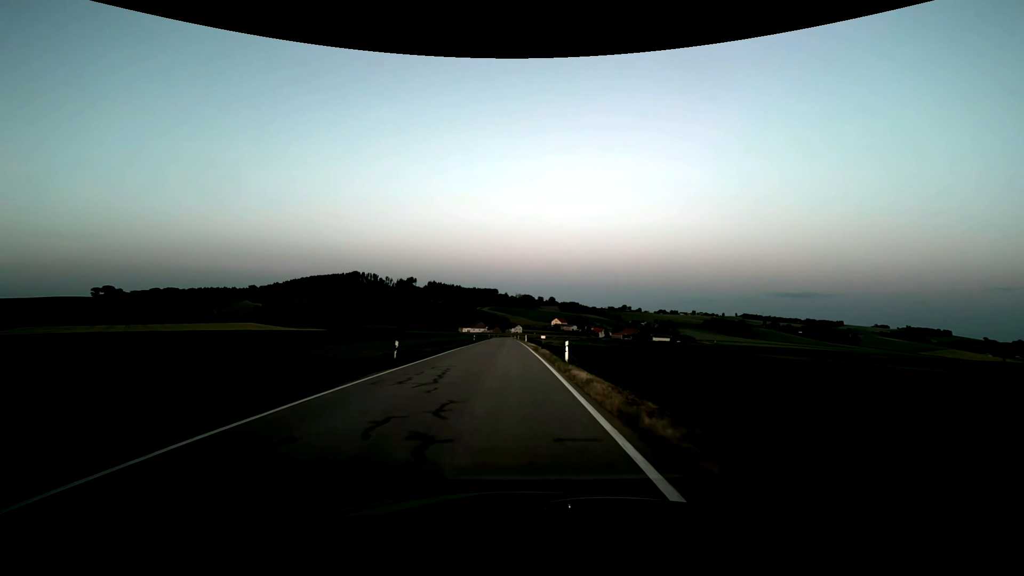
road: tertiary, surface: asphalt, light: Dusk
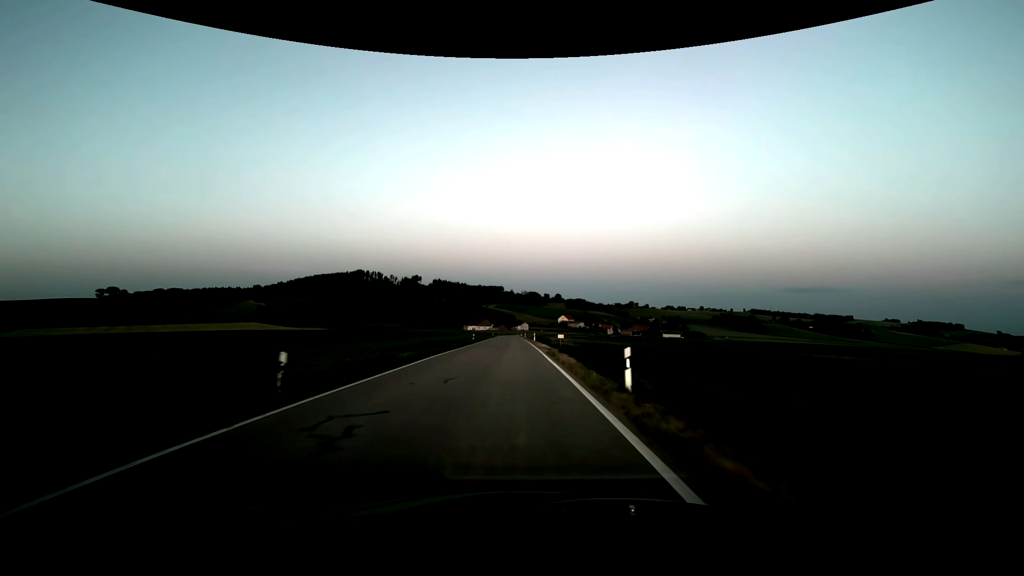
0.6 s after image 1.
(-0.1, +10.8) m; 0°
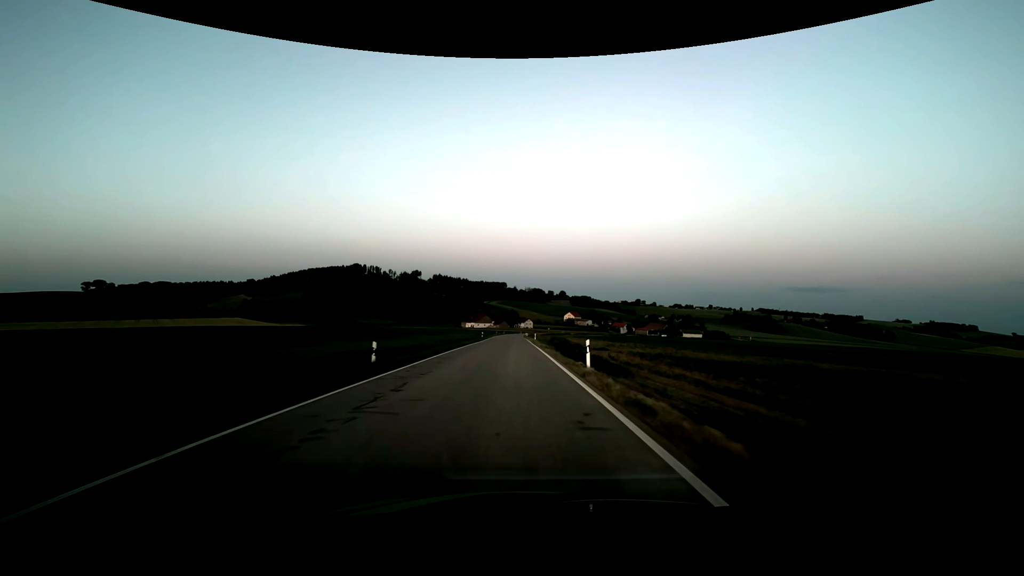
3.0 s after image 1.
(-0.4, +43.3) m; -1°
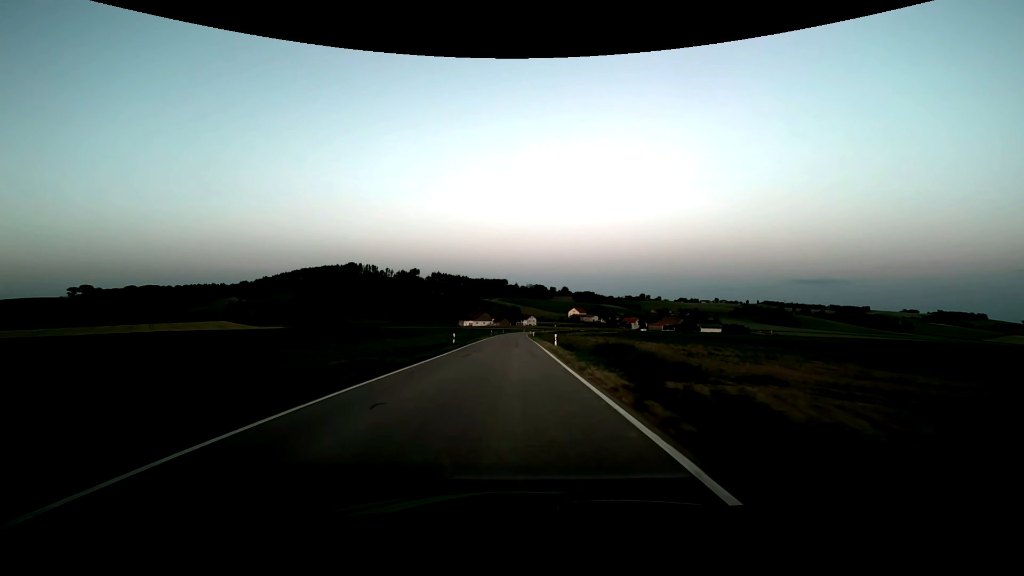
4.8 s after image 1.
(0.0, +32.4) m; 0°
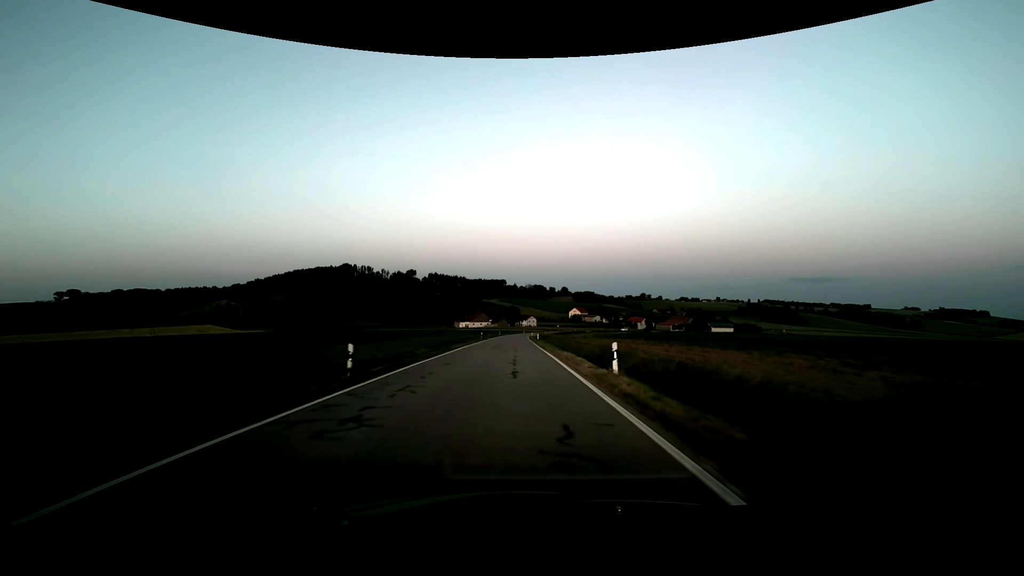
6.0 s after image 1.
(0.0, +21.6) m; 0°
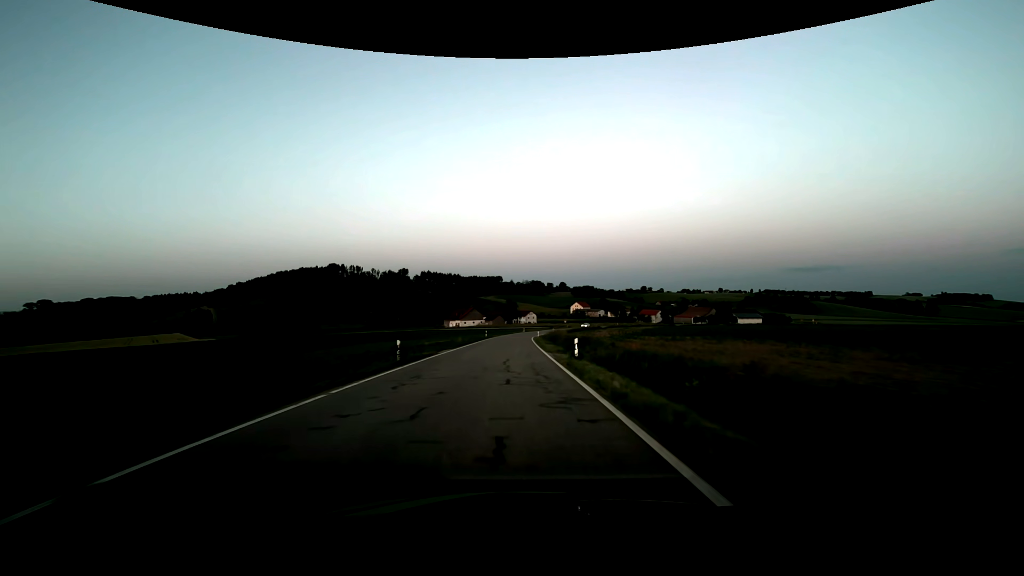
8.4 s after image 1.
(+0.2, +43.2) m; 0°
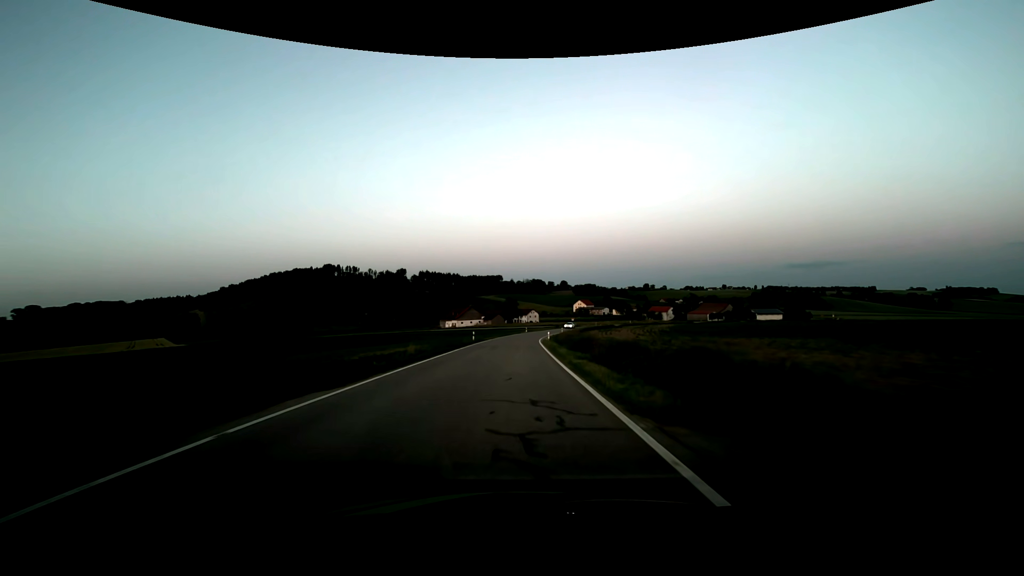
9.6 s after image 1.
(0.0, +21.6) m; 0°
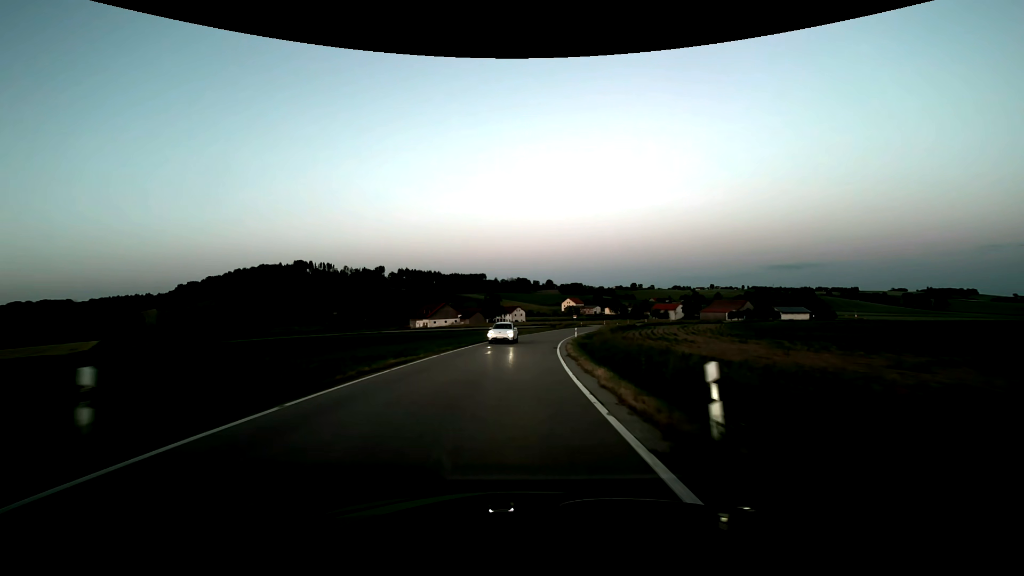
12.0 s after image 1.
(+0.5, +43.2) m; +2°
(0, +10) (0, +20) (+1, +30) (+2, +40) (+3, +50) (+5, +60) (+7, +70) (+9, +79) (+12, +89) (+16, +98) m
